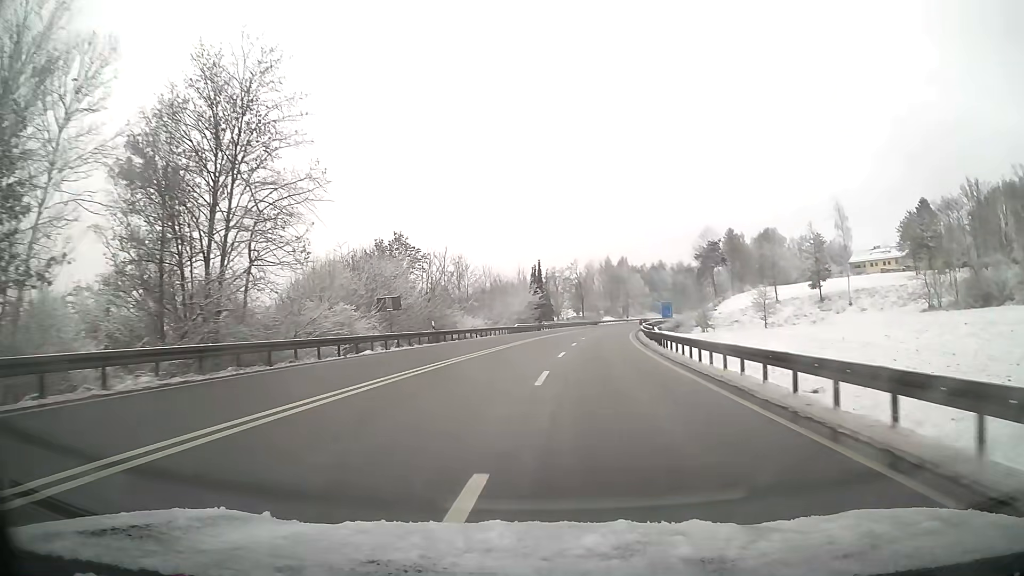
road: primary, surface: asphalt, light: Day
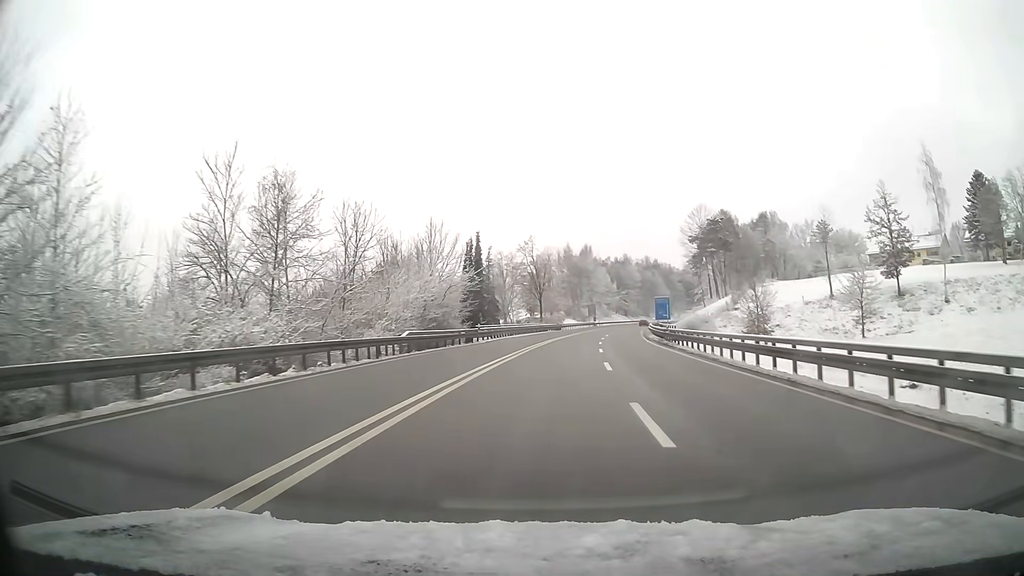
(+1.4, +42.7) m; +5°
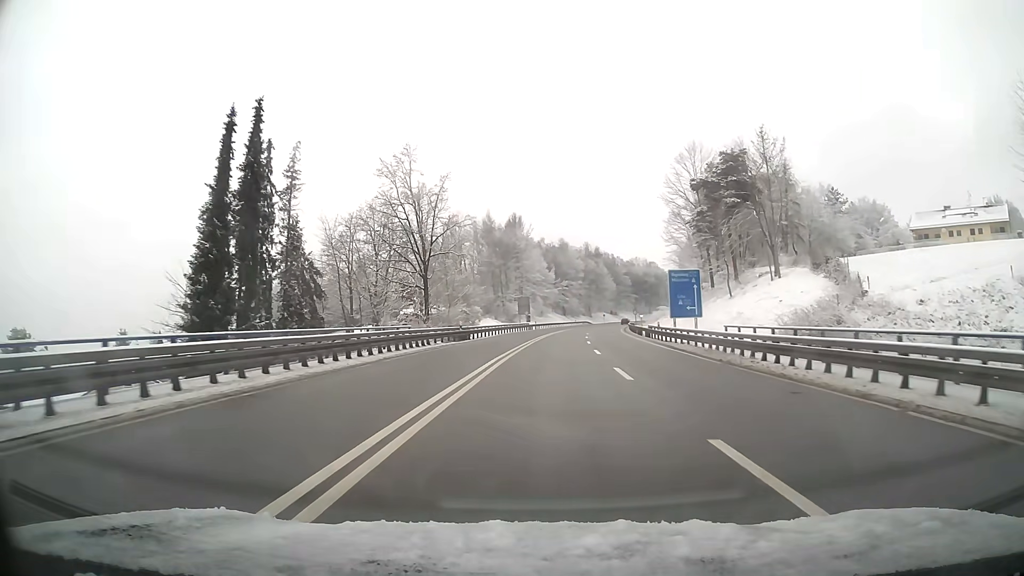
(+3.1, +52.4) m; +6°
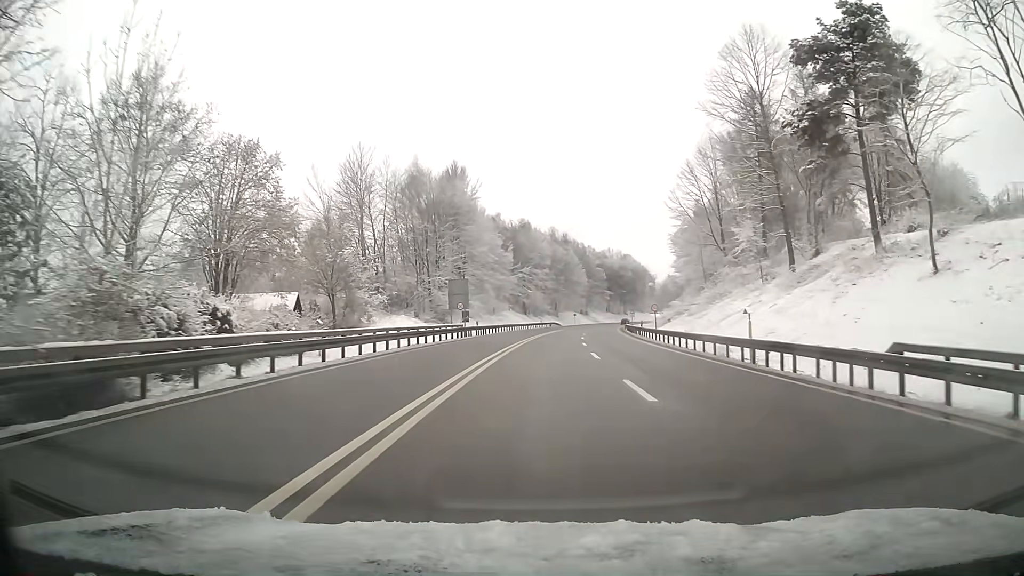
(+1.3, +41.1) m; +3°
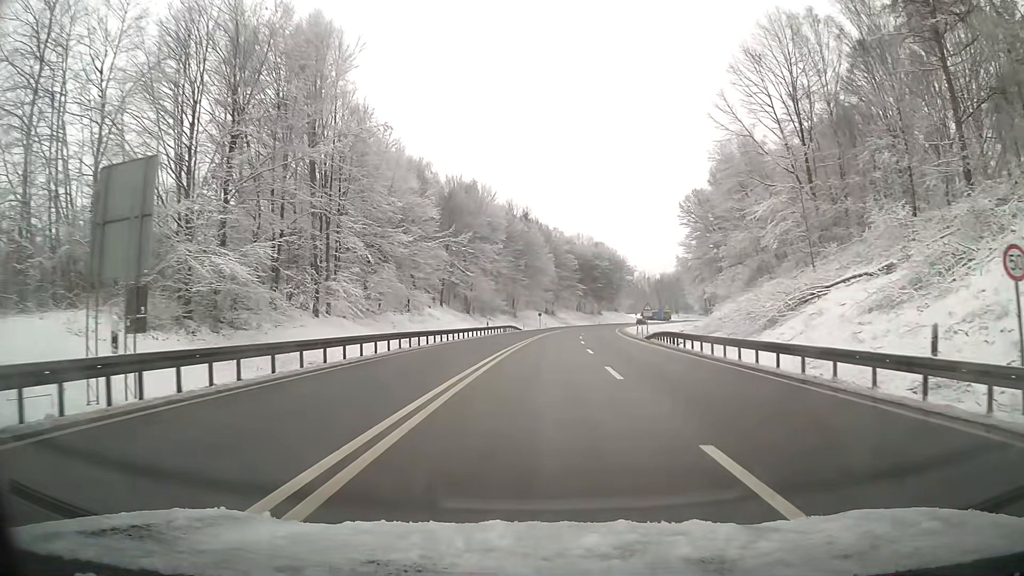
(+1.4, +43.9) m; +4°
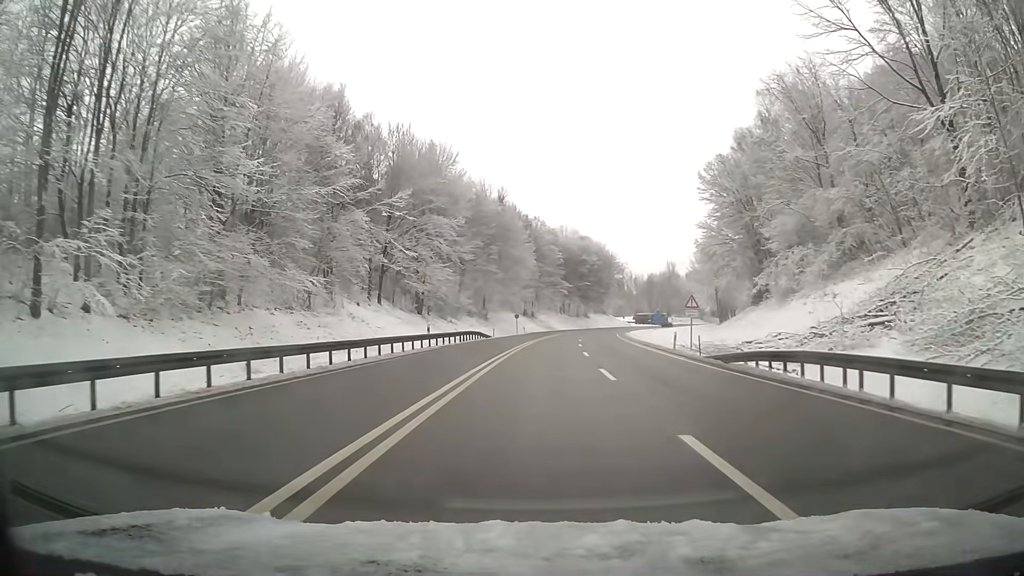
(+0.4, +23.3) m; +2°
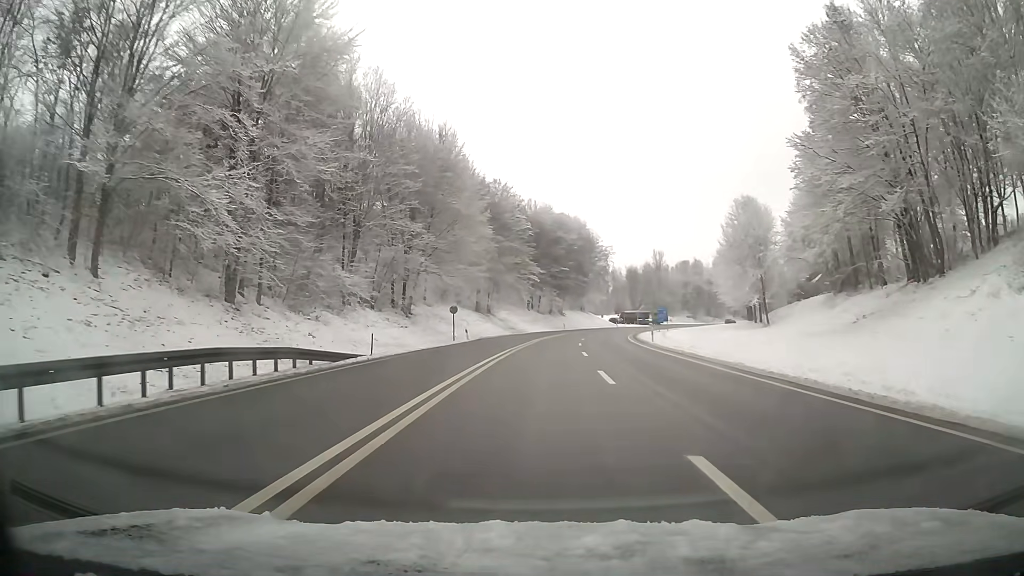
(+0.9, +37.7) m; +3°
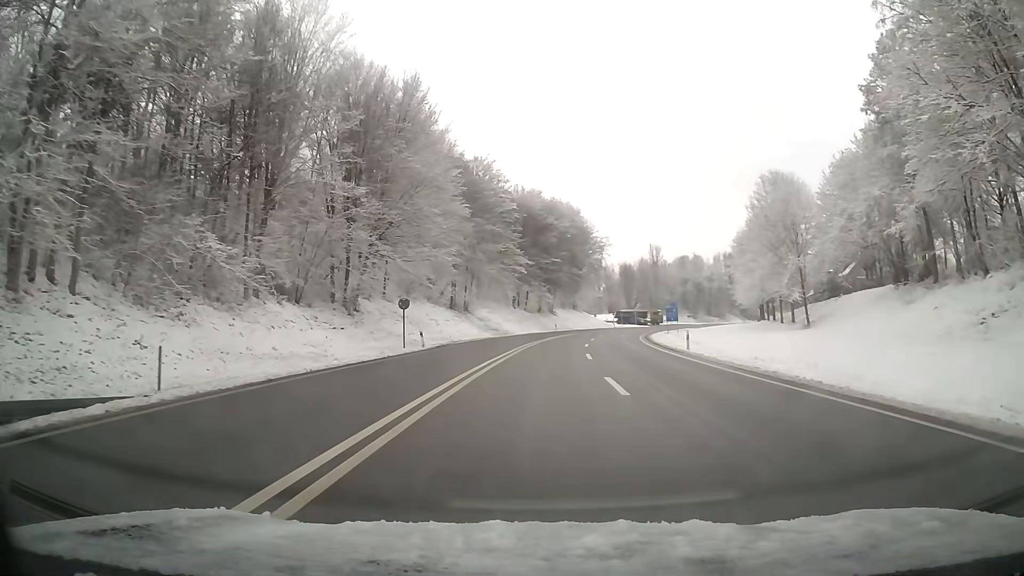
(+0.1, +14.7) m; +1°
(0, +10) (0, +20) (+1, +30) (+2, +40) (+3, +50) (+4, +60) (+6, +70) (+8, +79) (+11, +89) (+14, +98) m
